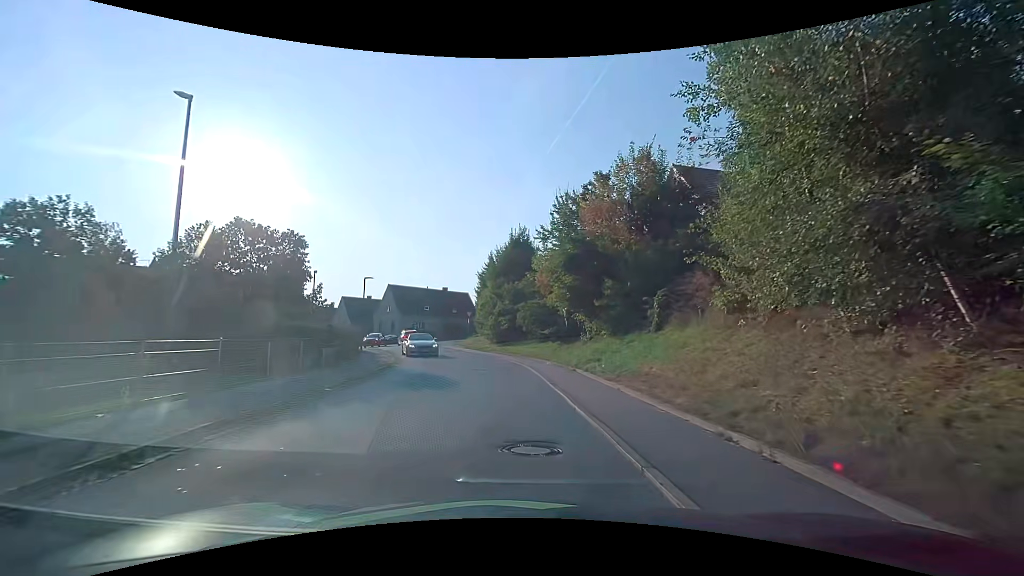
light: Day
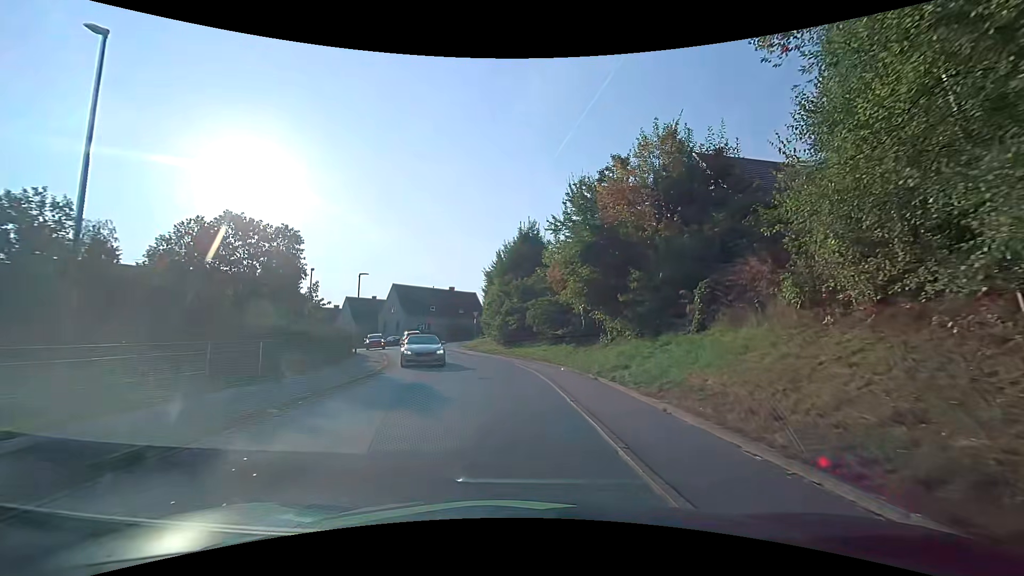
(-0.1, +3.1) m; -1°
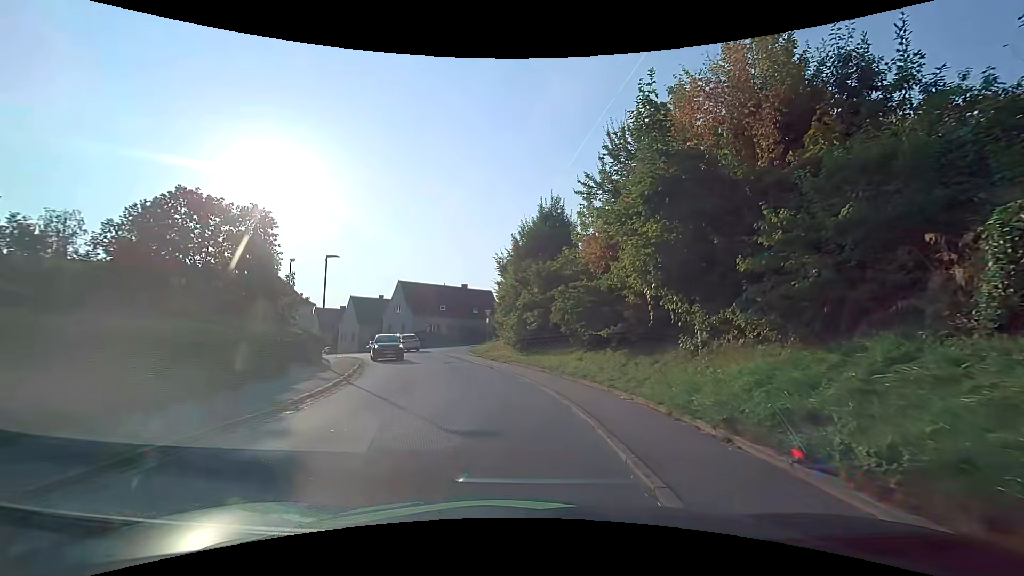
(-0.2, +8.1) m; -3°
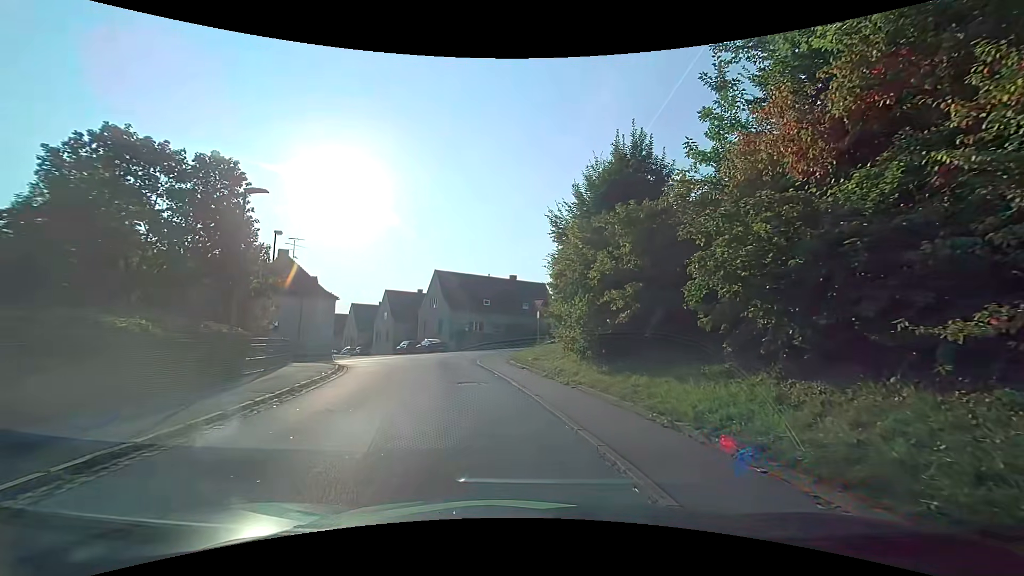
(-0.4, +11.1) m; -6°
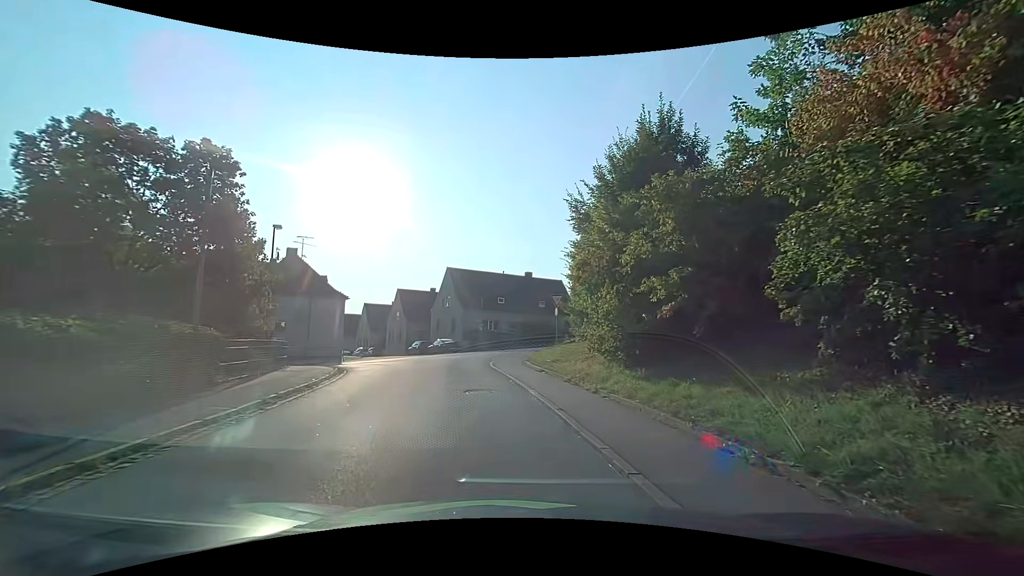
(0.0, +2.3) m; -2°
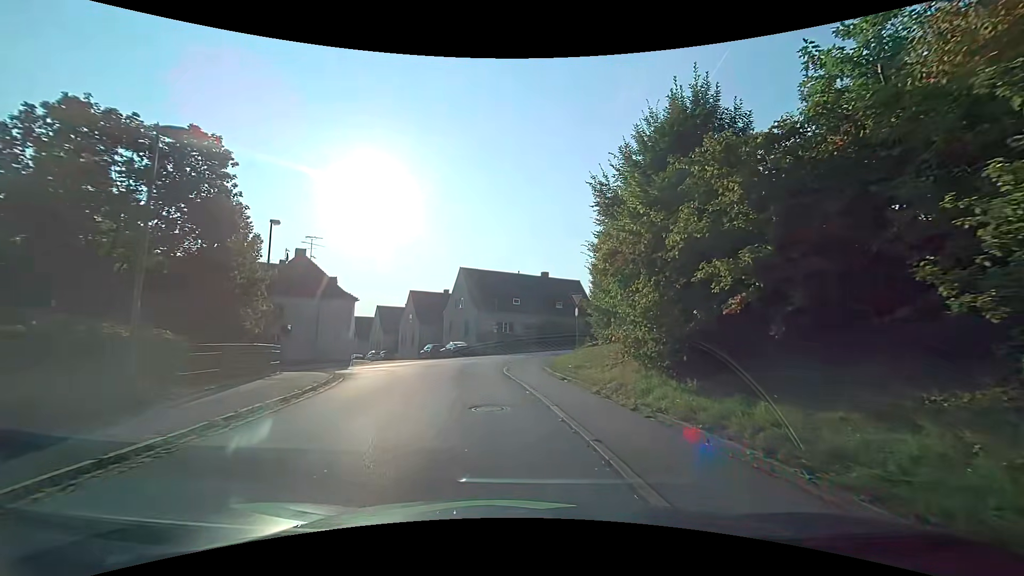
(0.0, +2.3) m; -1°
(-1, +10) (-2, +20) (-5, +29) (-13, +35) (-23, +35) (-33, +34) (-42, +32) (-52, +31) (-62, +31) (-72, +30) m
